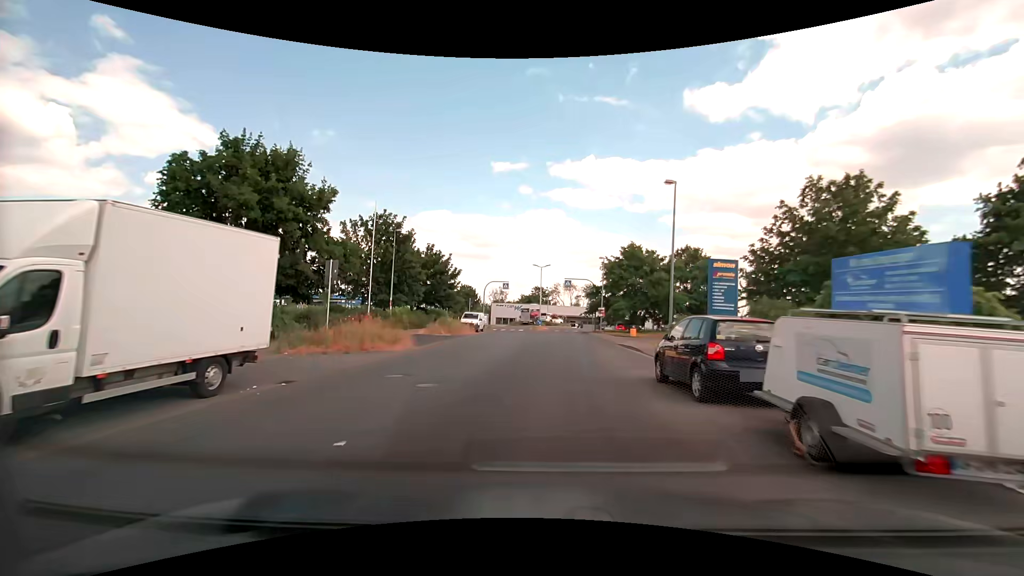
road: unclassified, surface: asphalt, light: Day
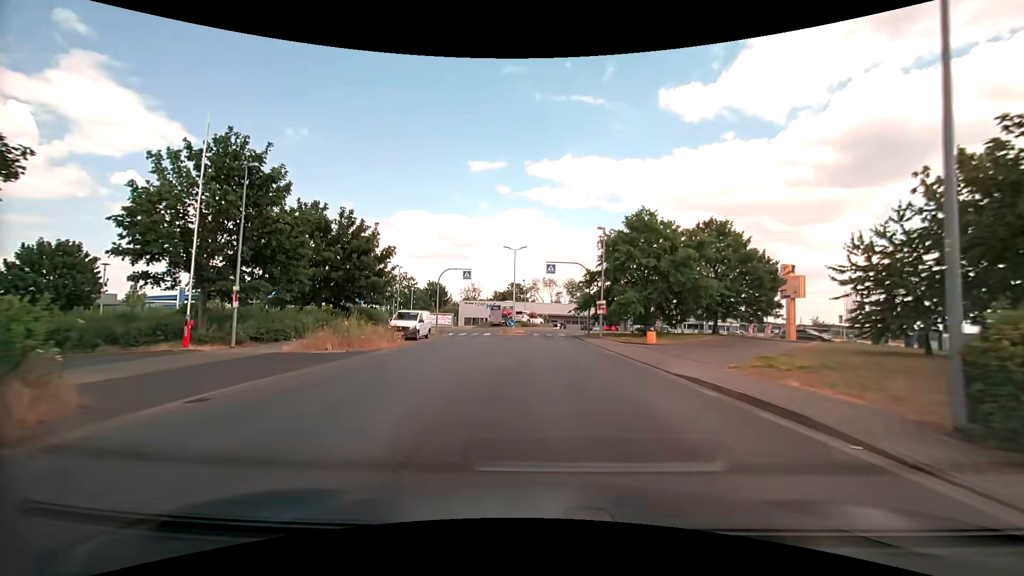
(+0.4, +16.1) m; +3°
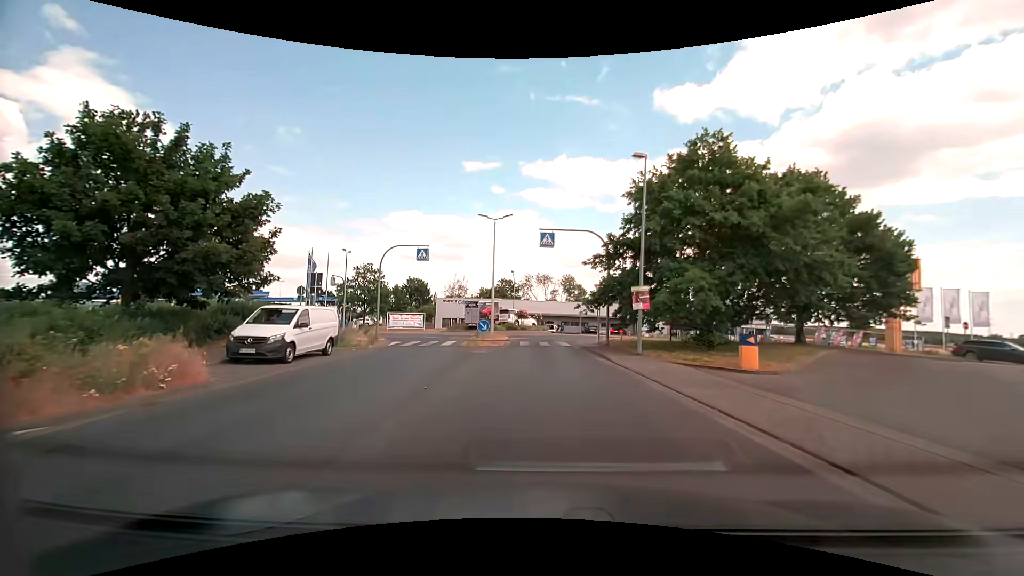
(+0.1, +15.2) m; 0°
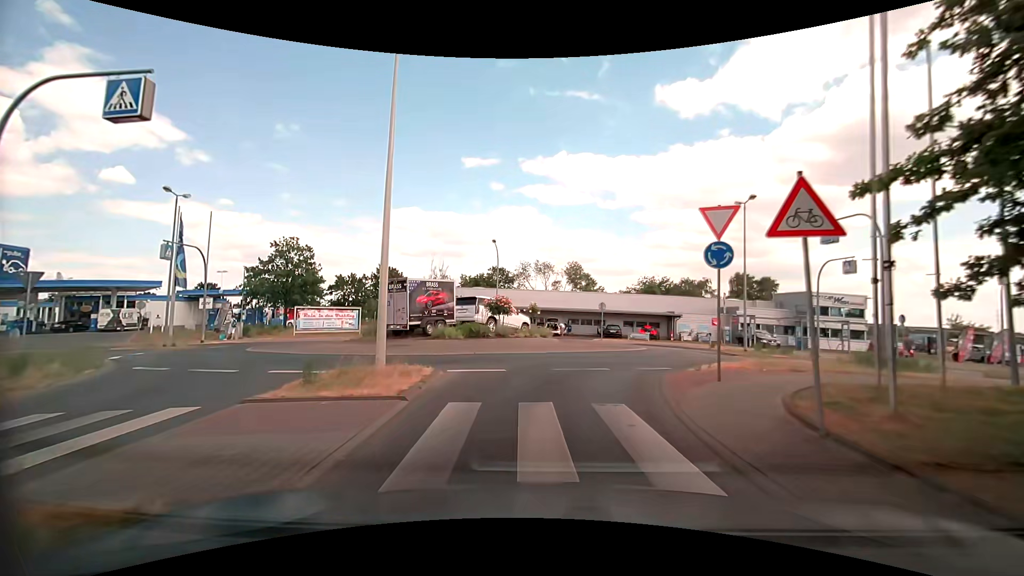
(+0.1, +22.3) m; 0°
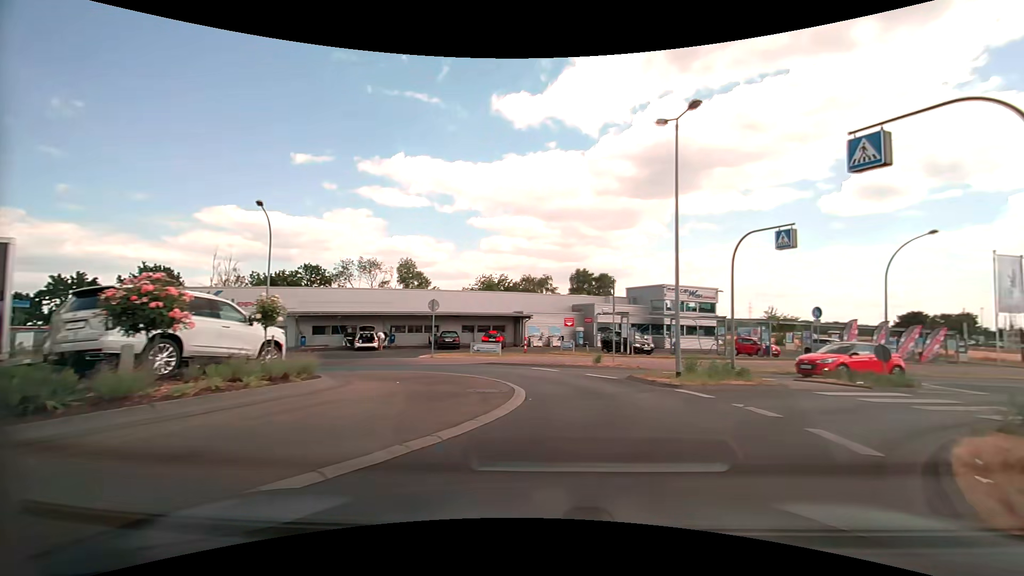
(+1.2, +13.3) m; +20°
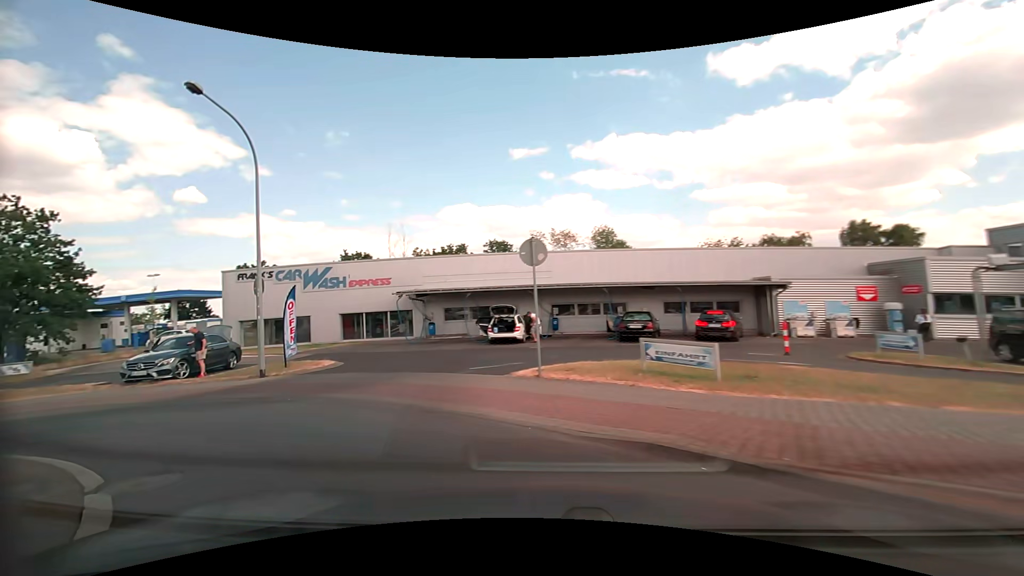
(-0.2, +16.0) m; -26°
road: tertiary
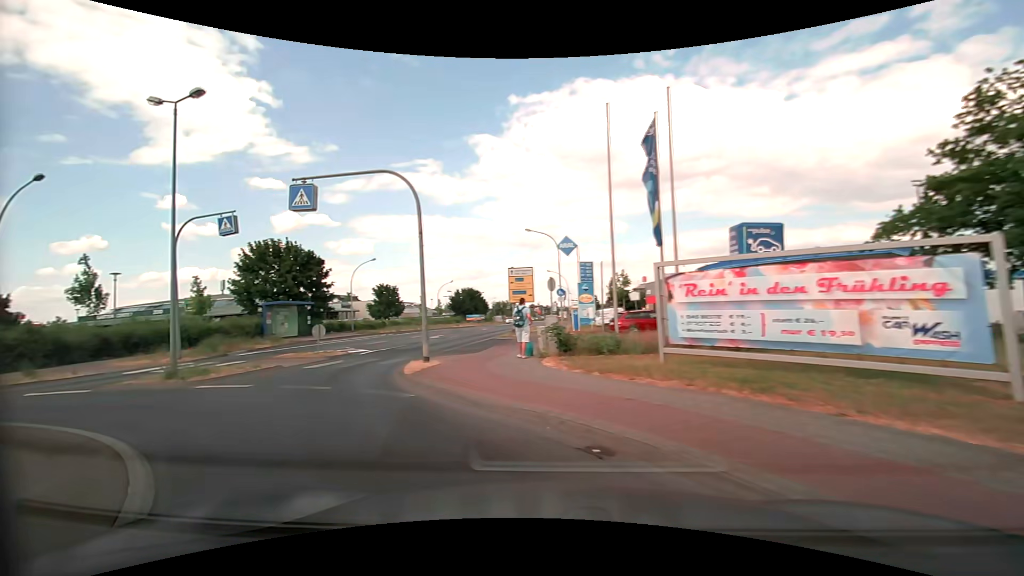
(-10.4, +10.9) m; -90°
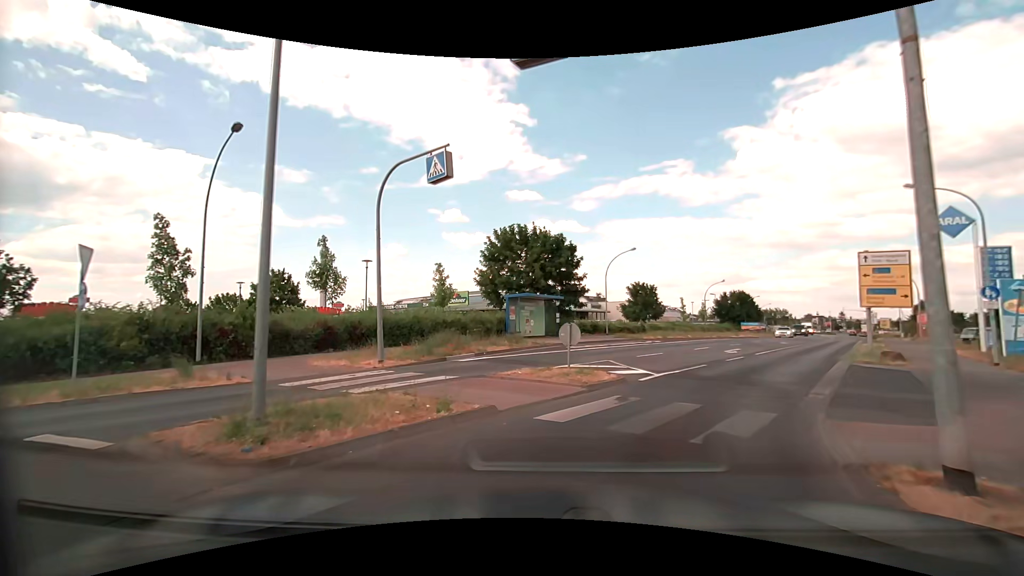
(-3.6, +9.6) m; -29°
(+2, +10) (+7, +18) (+12, +27) (+17, +36) (+22, +44) (+28, +53) (+33, +61) (+38, +70) (+43, +78) (+48, +87) m
